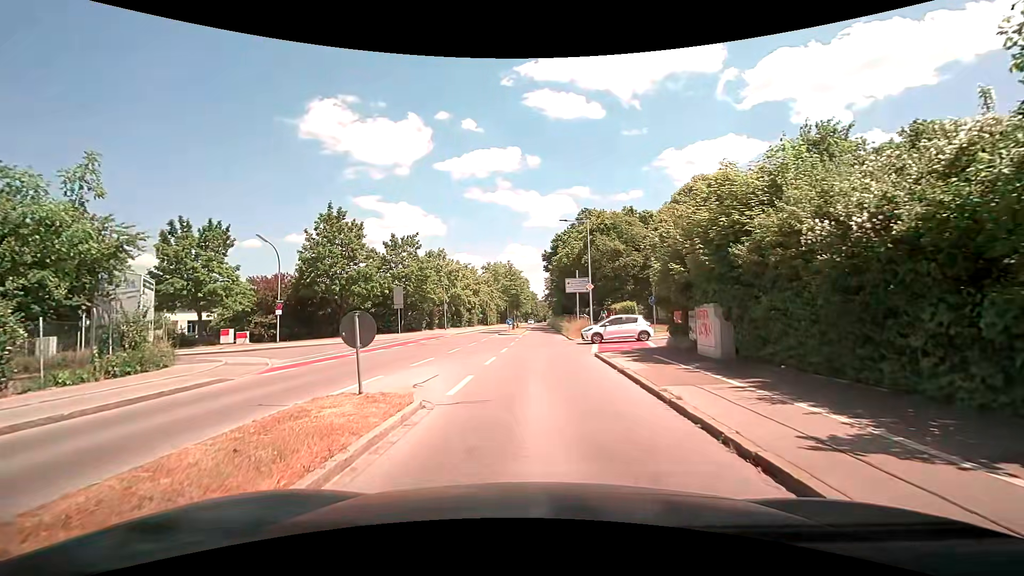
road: tertiary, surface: asphalt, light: Day
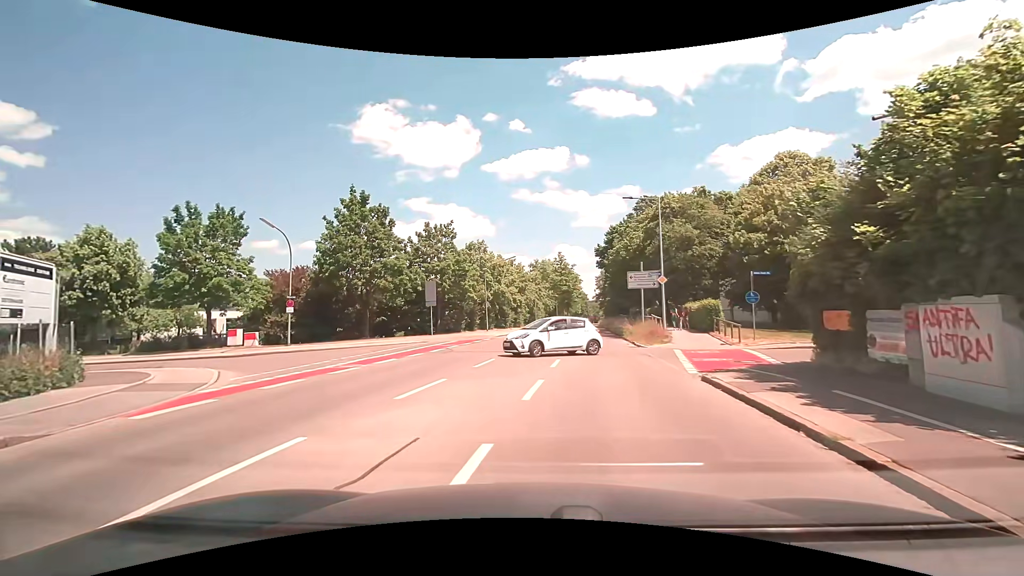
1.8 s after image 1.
(-0.3, +6.5) m; -3°
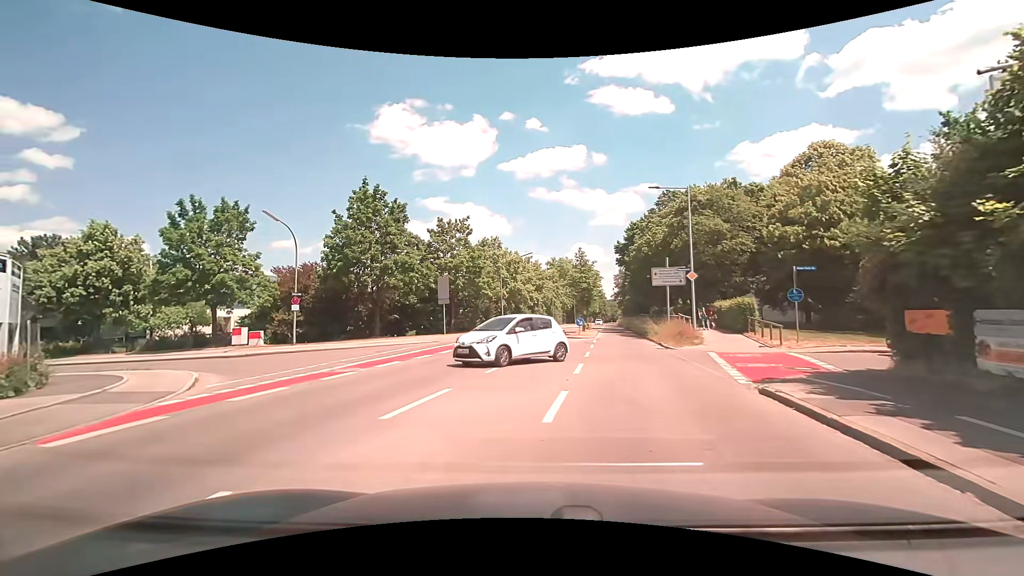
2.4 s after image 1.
(-0.1, +1.9) m; -2°
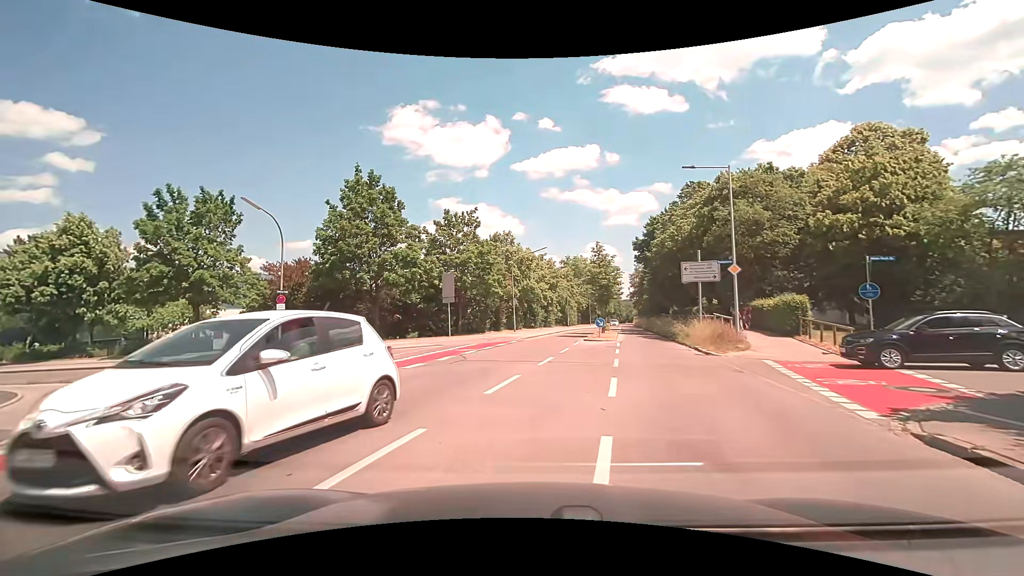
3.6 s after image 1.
(-0.1, +3.5) m; -4°
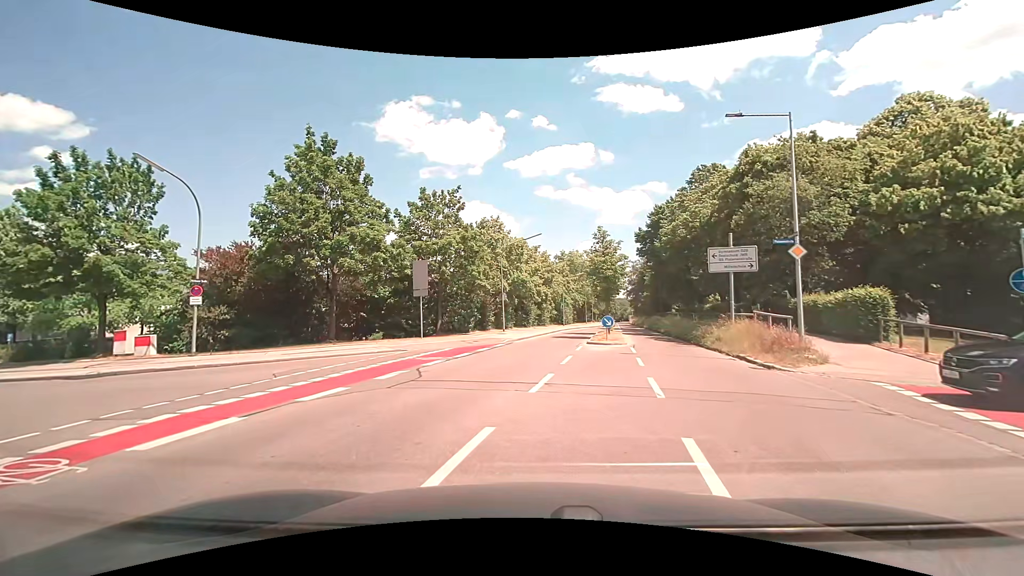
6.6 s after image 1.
(+0.1, +5.8) m; 0°
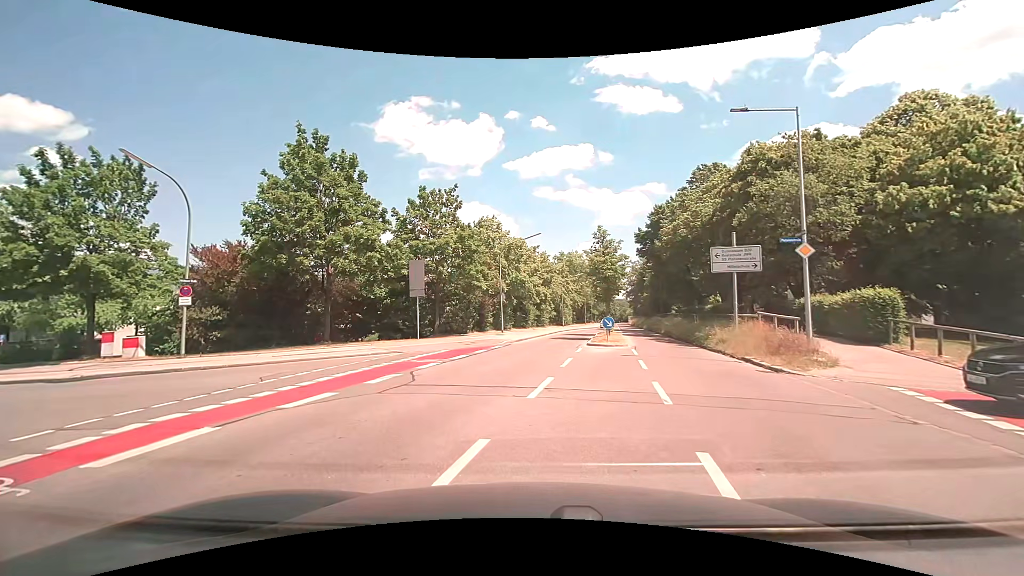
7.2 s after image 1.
(0.0, +0.5) m; 0°
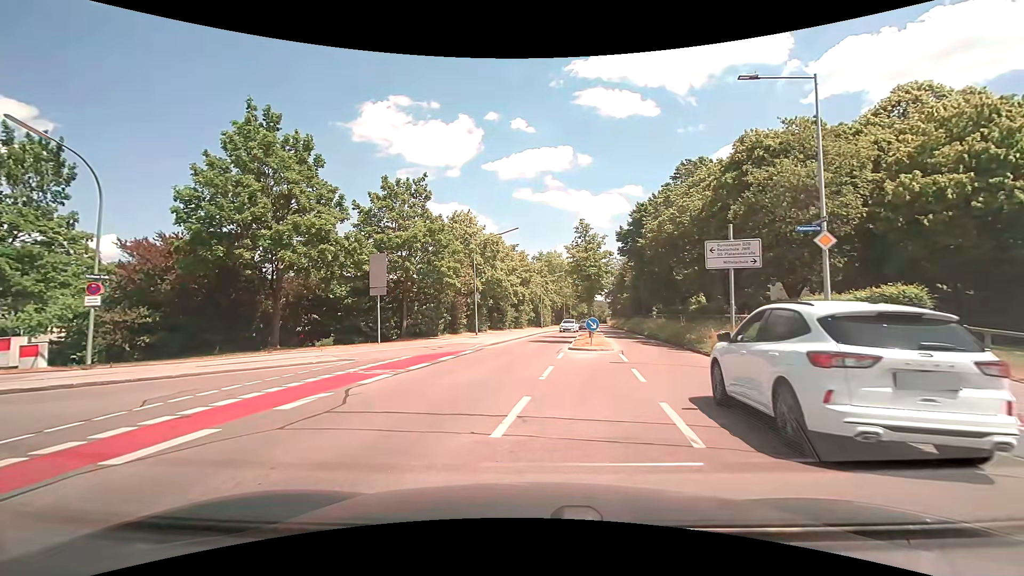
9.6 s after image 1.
(0.0, +2.7) m; 0°
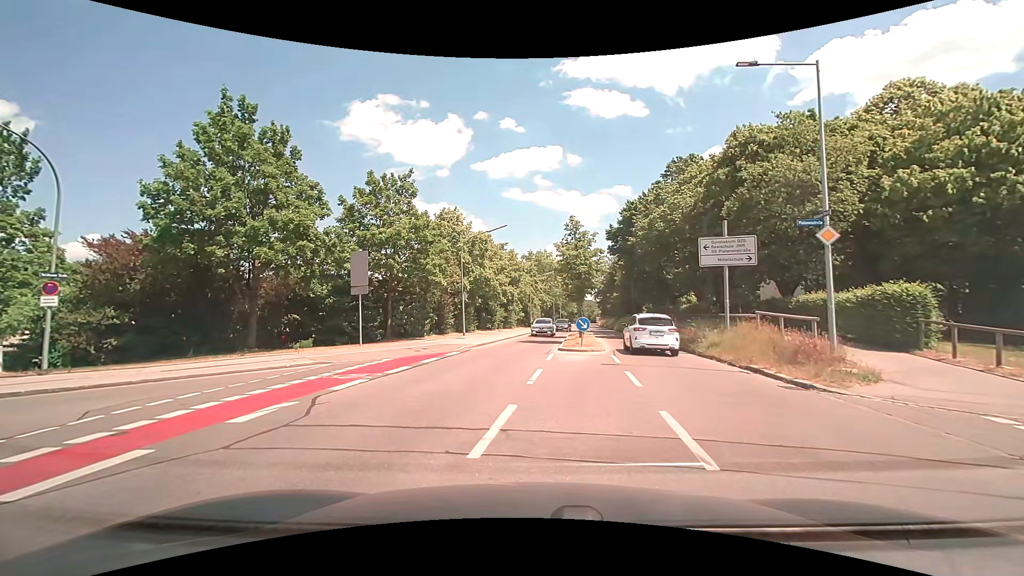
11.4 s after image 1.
(0.0, +0.8) m; 0°
